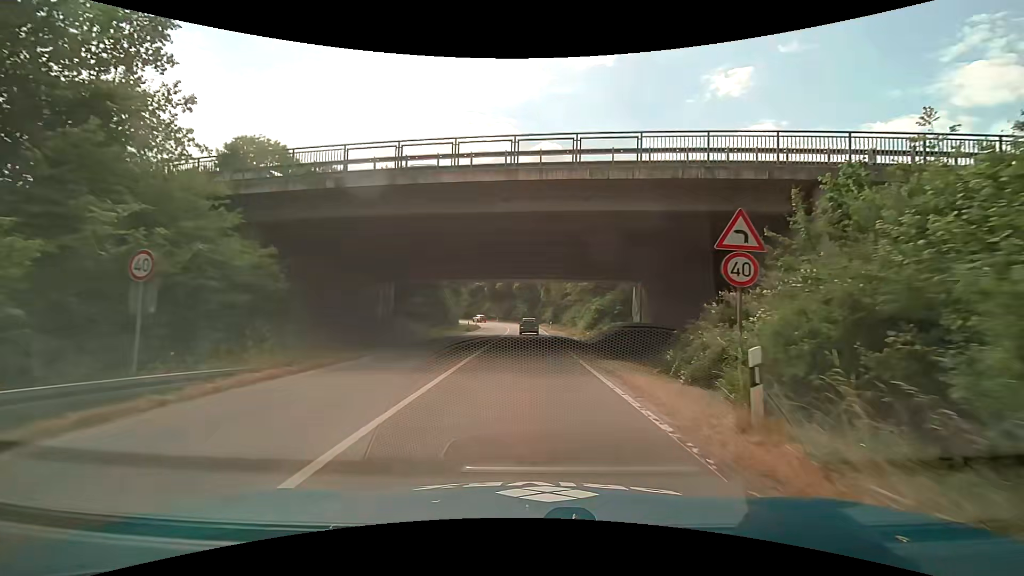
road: trunk_link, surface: asphalt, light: Day
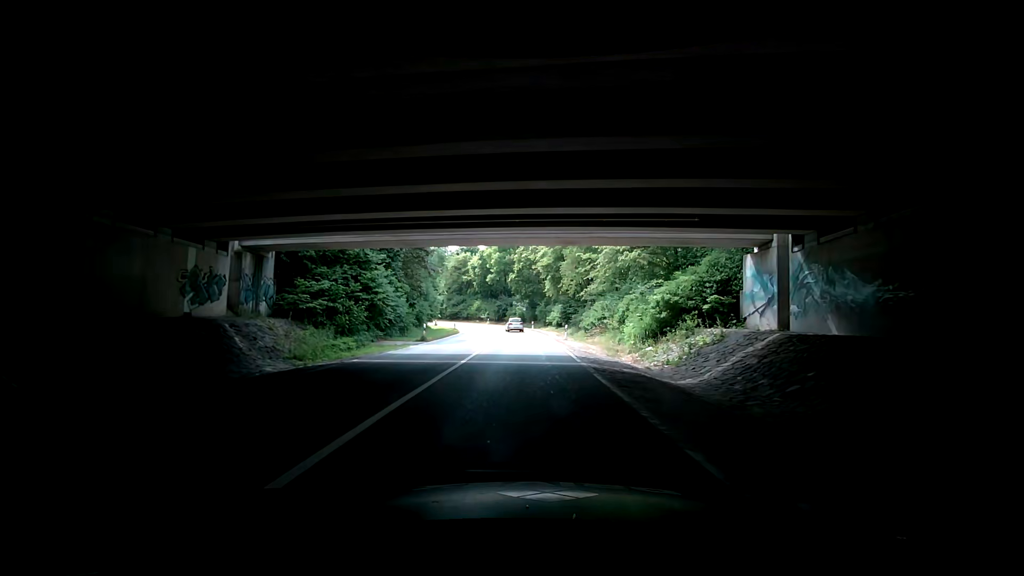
(0.0, +23.8) m; +3°
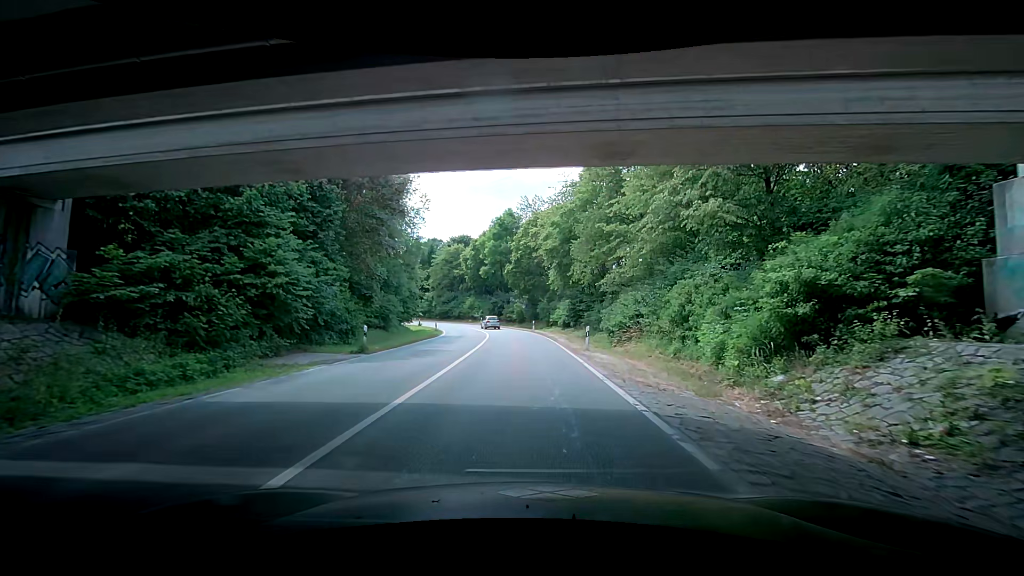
(-0.2, +12.1) m; -2°
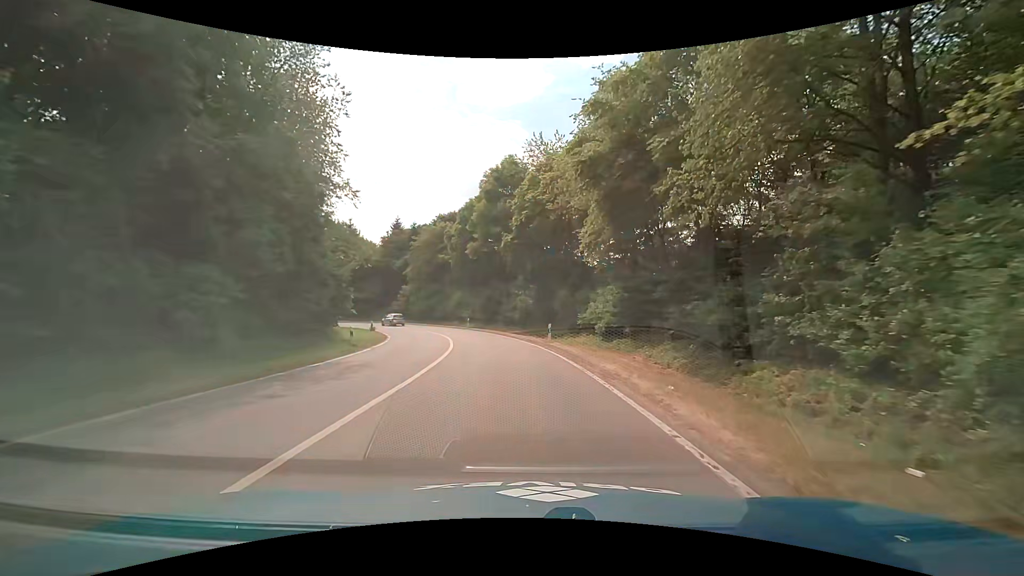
(-1.6, +24.4) m; -3°
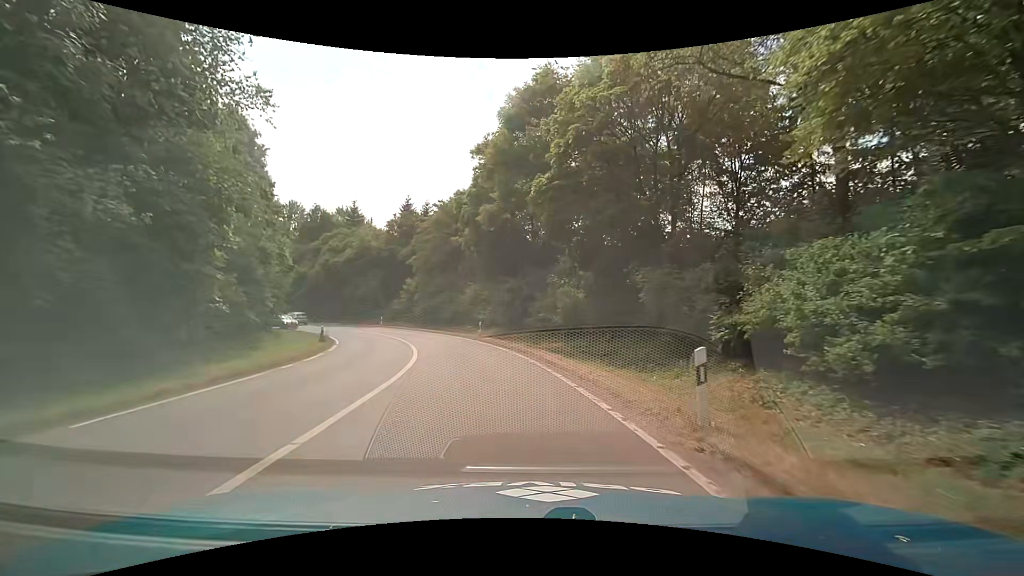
(-0.4, +18.2) m; -4°
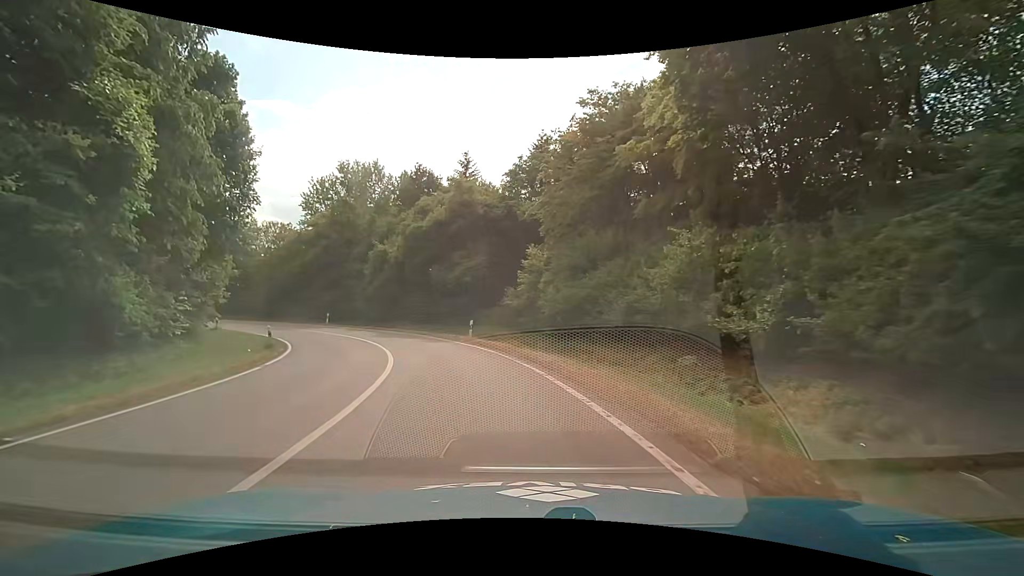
(-4.1, +29.3) m; -18°
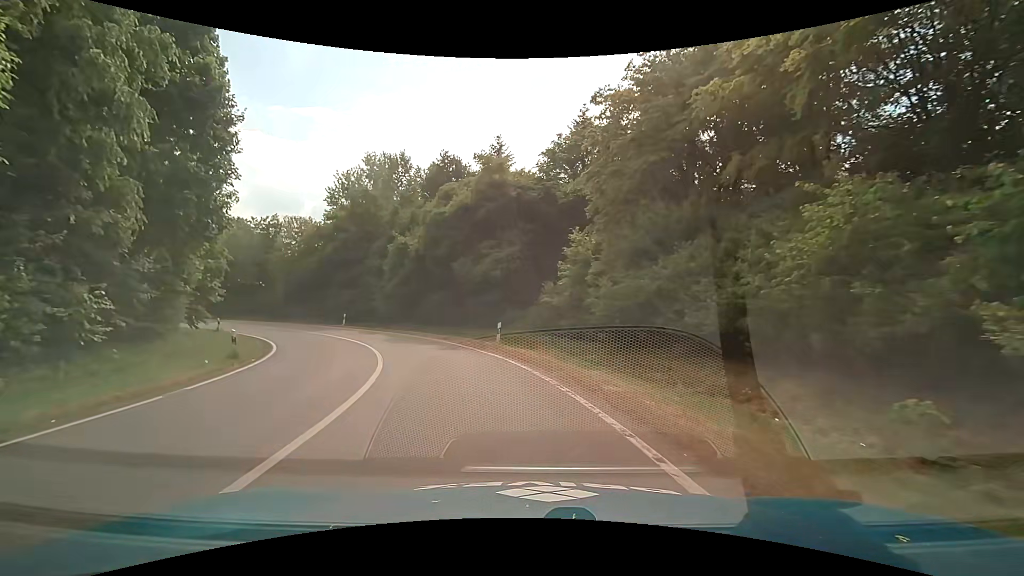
(-0.1, +5.8) m; -3°
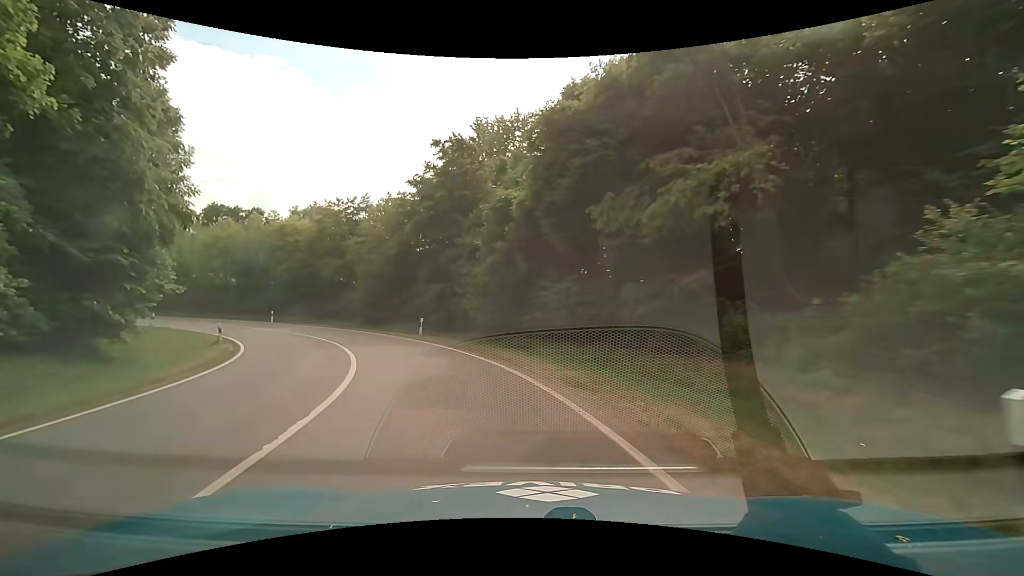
(-2.3, +17.0) m; -15°
(-1, +10) (-4, +19) (-9, +28) (-15, +36) (-22, +43) (-31, +47) (-41, +50) (-51, +52) (-61, +51) (-71, +51) m
